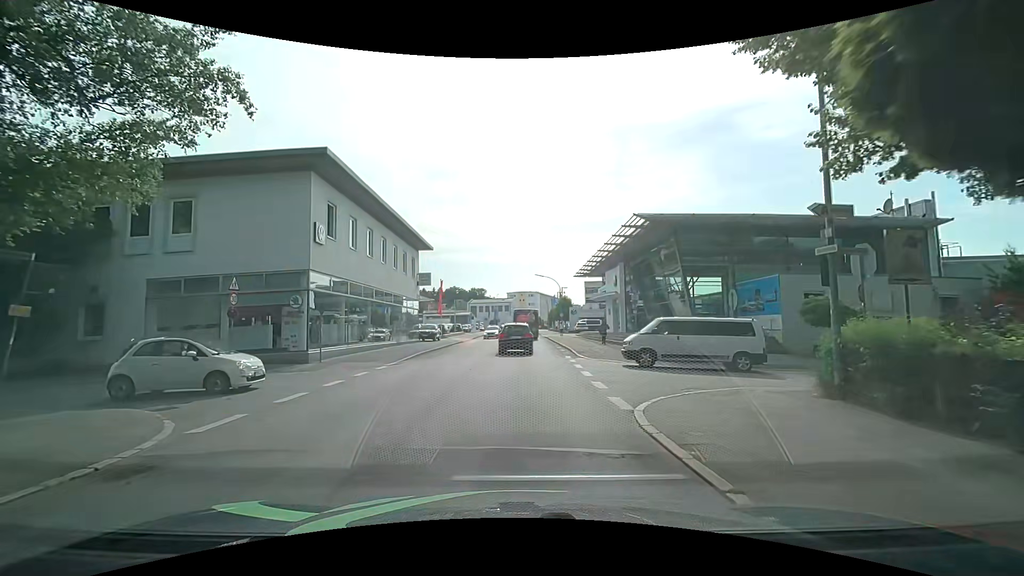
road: tertiary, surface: asphalt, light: Day
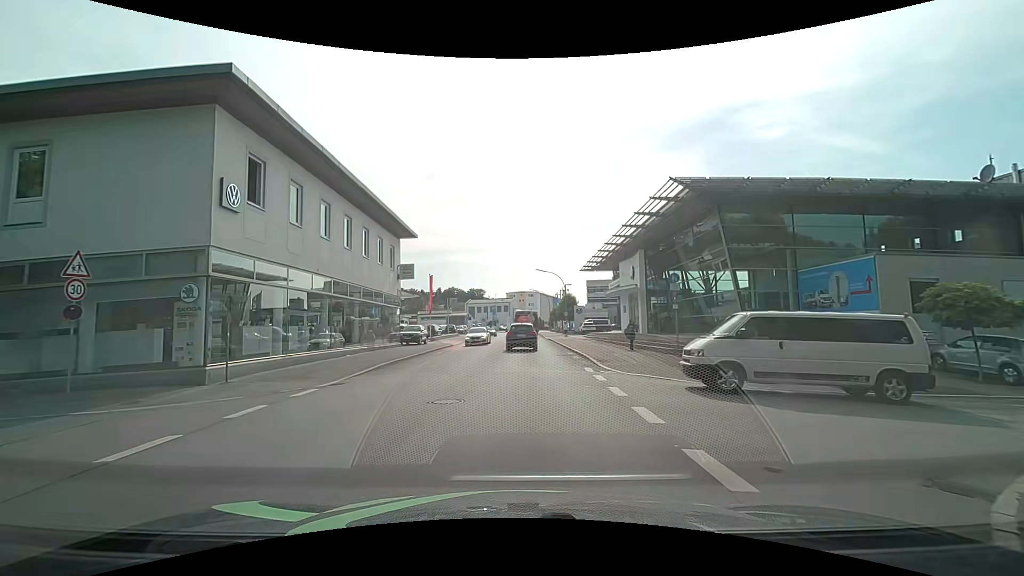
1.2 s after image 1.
(0.0, +7.3) m; 0°
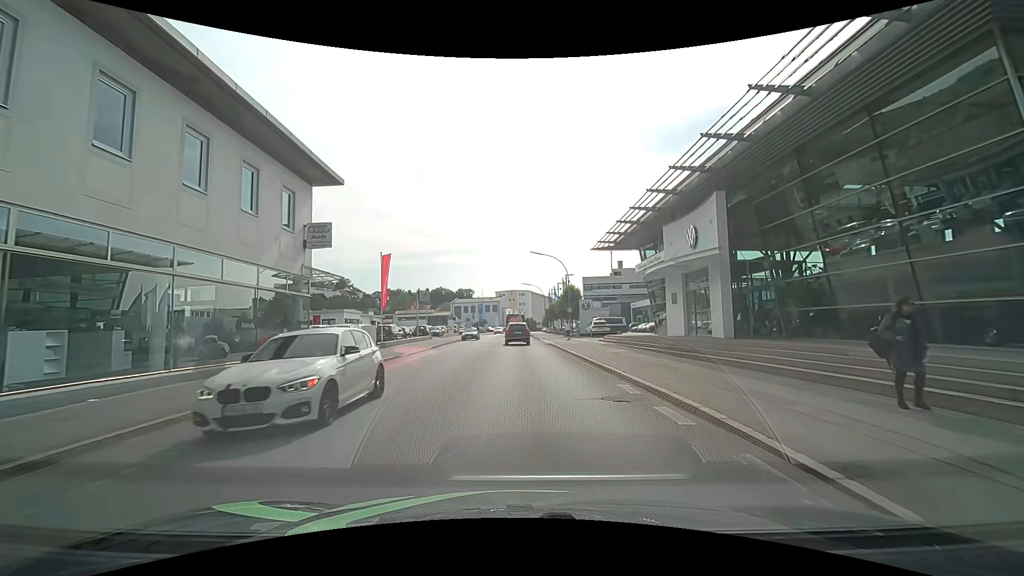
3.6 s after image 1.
(0.0, +15.7) m; +1°
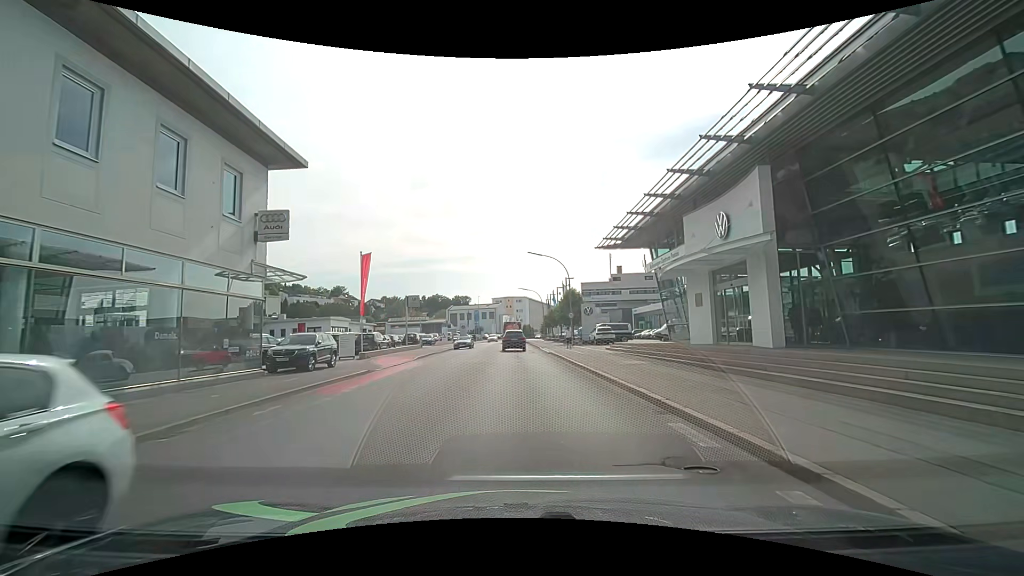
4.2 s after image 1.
(0.0, +4.1) m; 0°
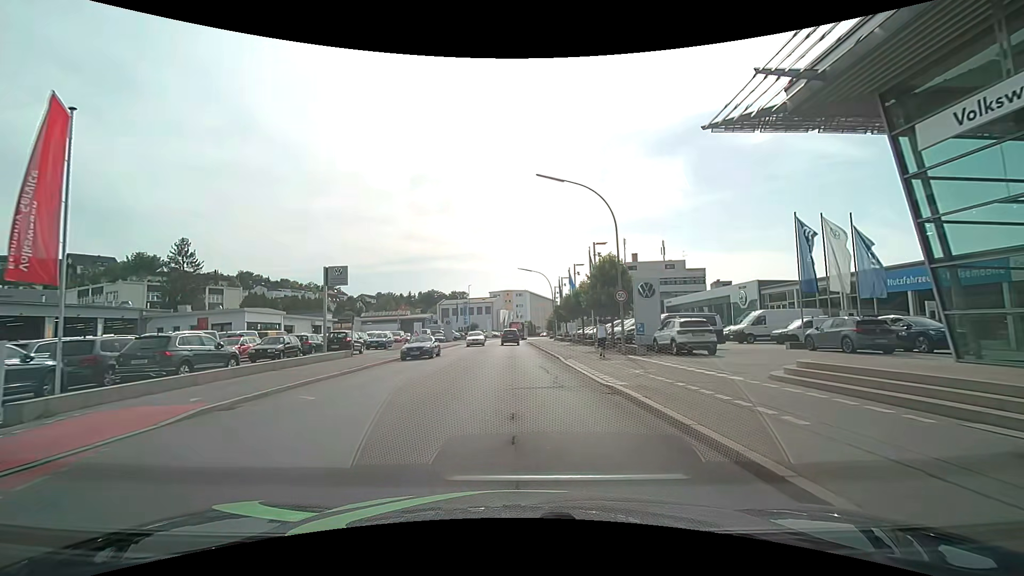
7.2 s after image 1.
(0.0, +22.2) m; 0°
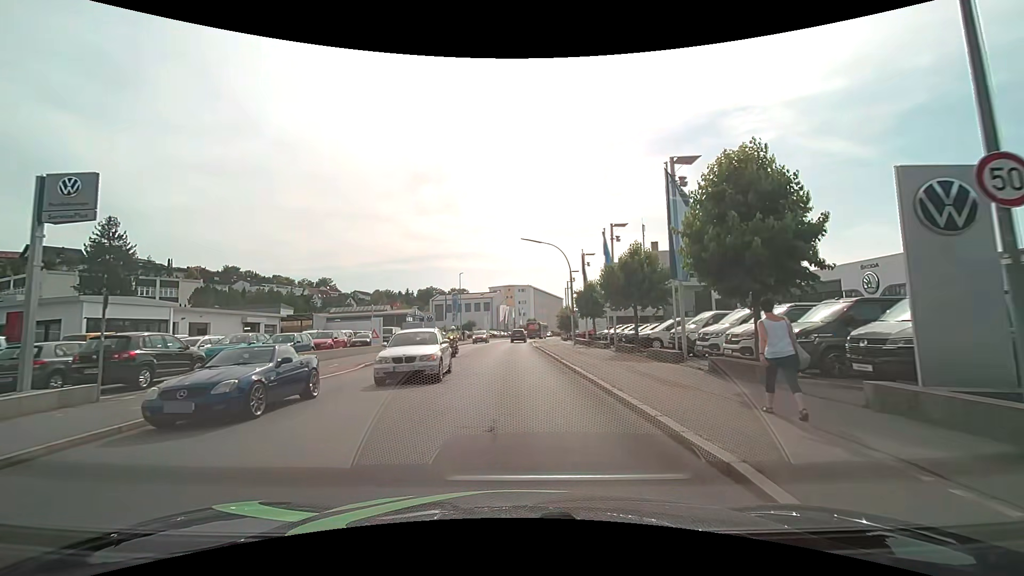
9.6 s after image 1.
(0.0, +18.6) m; 0°
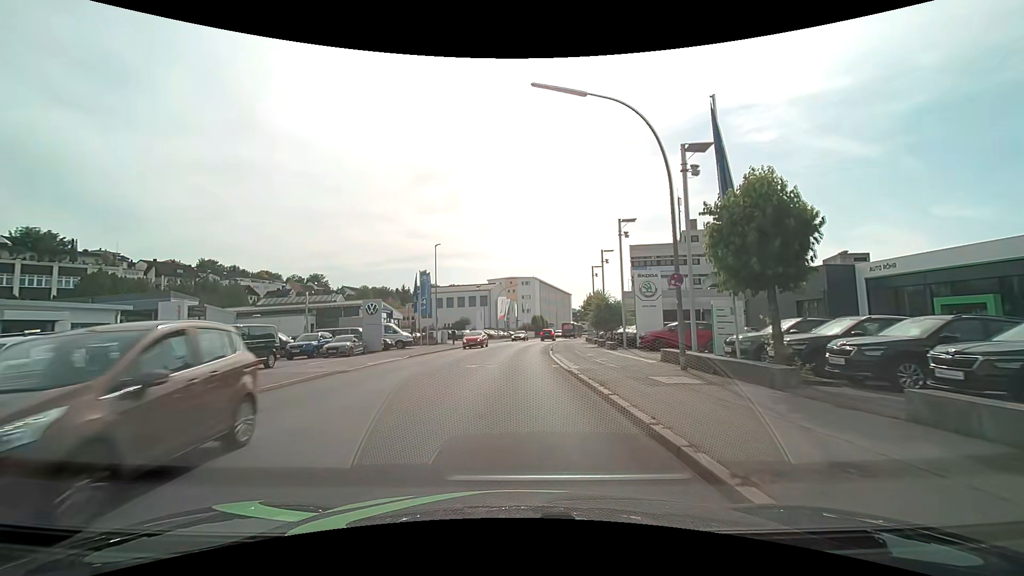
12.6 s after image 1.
(-0.1, +25.6) m; 0°
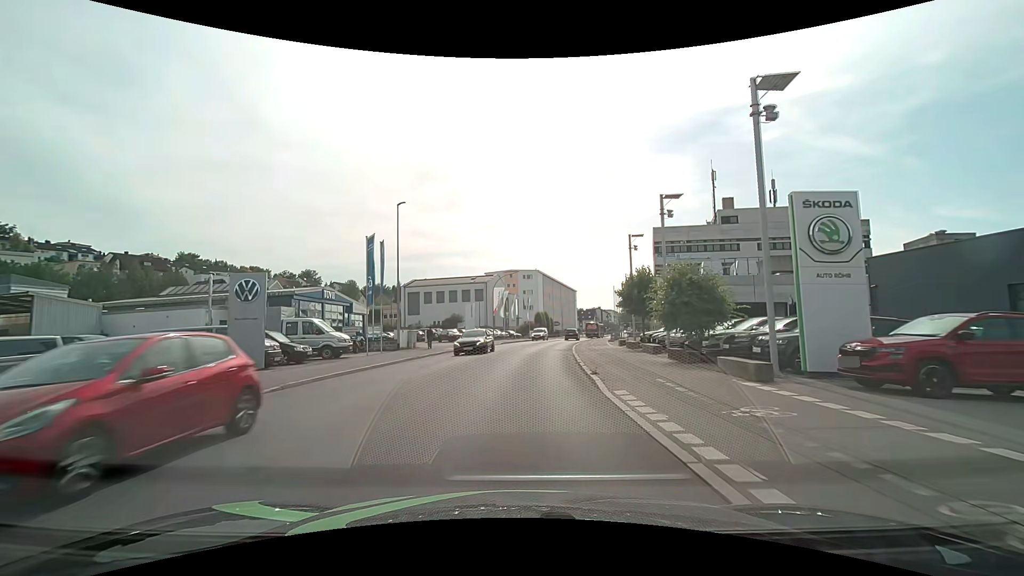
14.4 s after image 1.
(-0.1, +16.9) m; 0°
(0, +10) (0, +20) (+1, +30) (+2, +40) (+4, +50) (+5, +60) (+7, +69) (+9, +79) (+11, +89) (+14, +99) m
